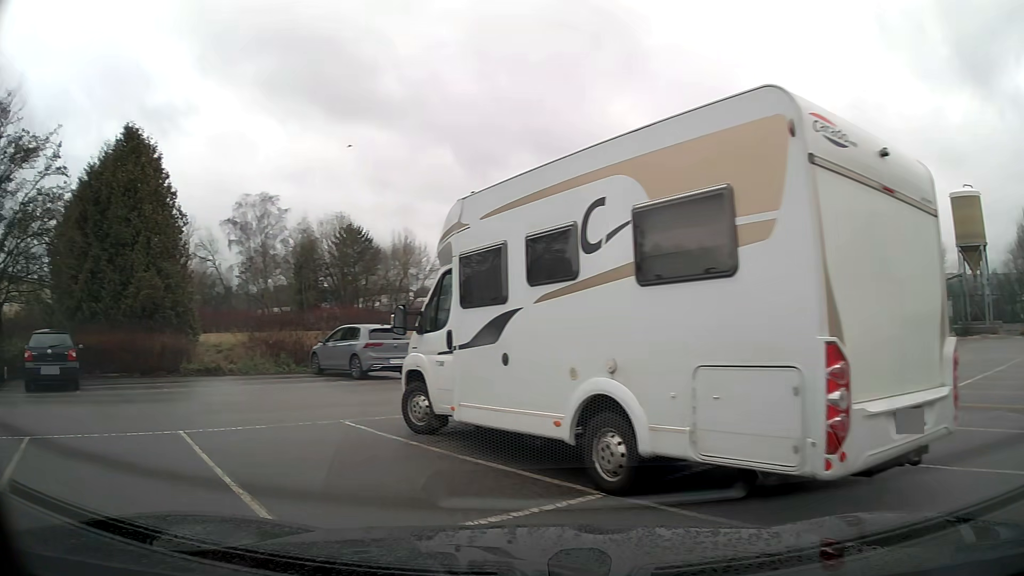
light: Day
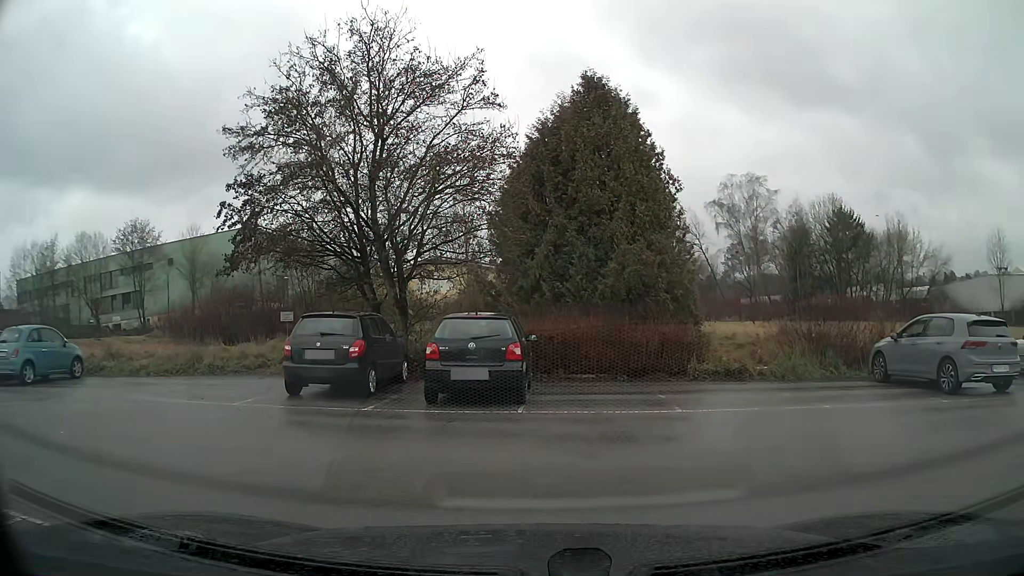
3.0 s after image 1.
(-2.2, +5.4) m; -34°
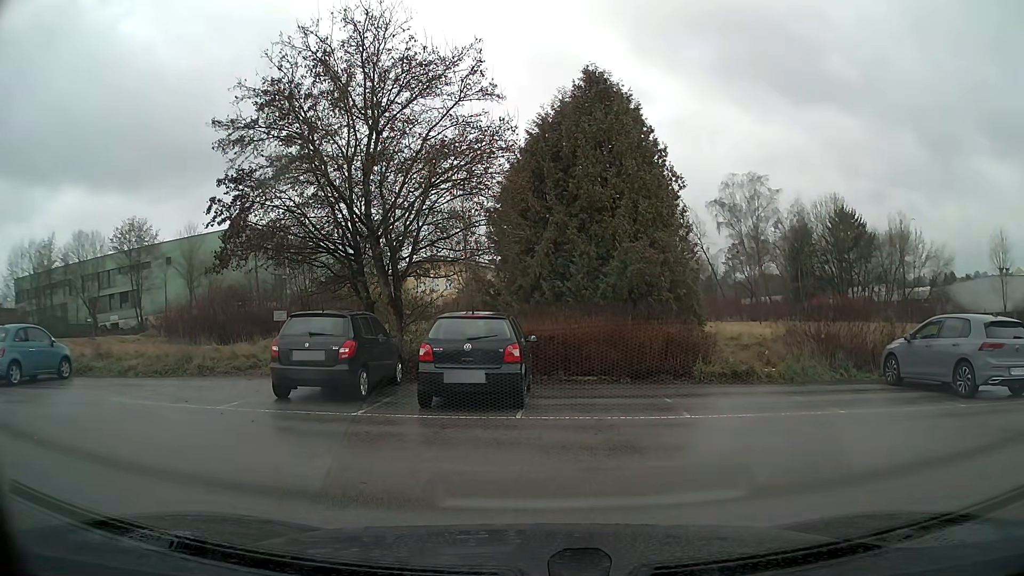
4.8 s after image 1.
(0.0, +0.6) m; 0°
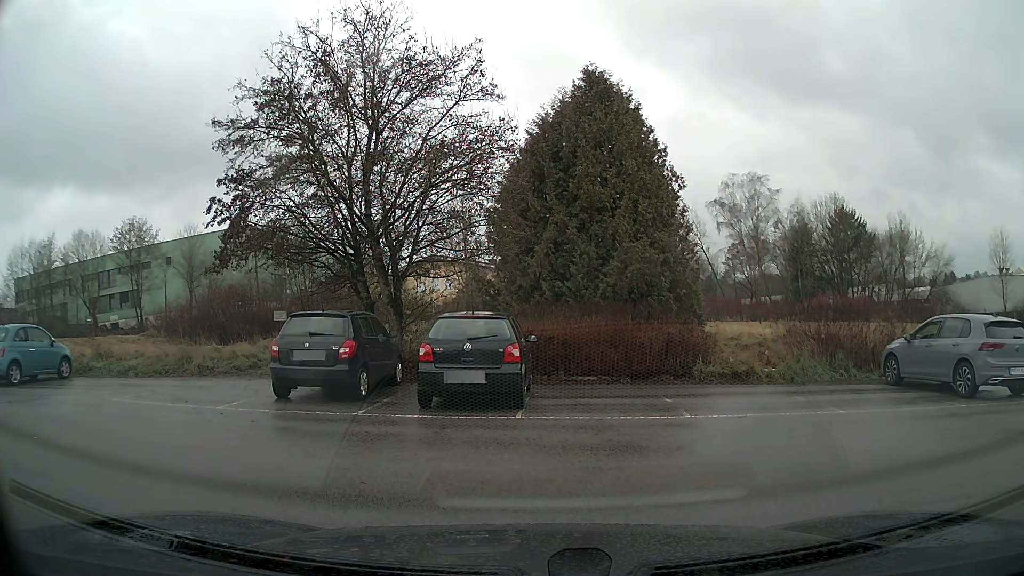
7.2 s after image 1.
(0.0, 0.0) m; 0°
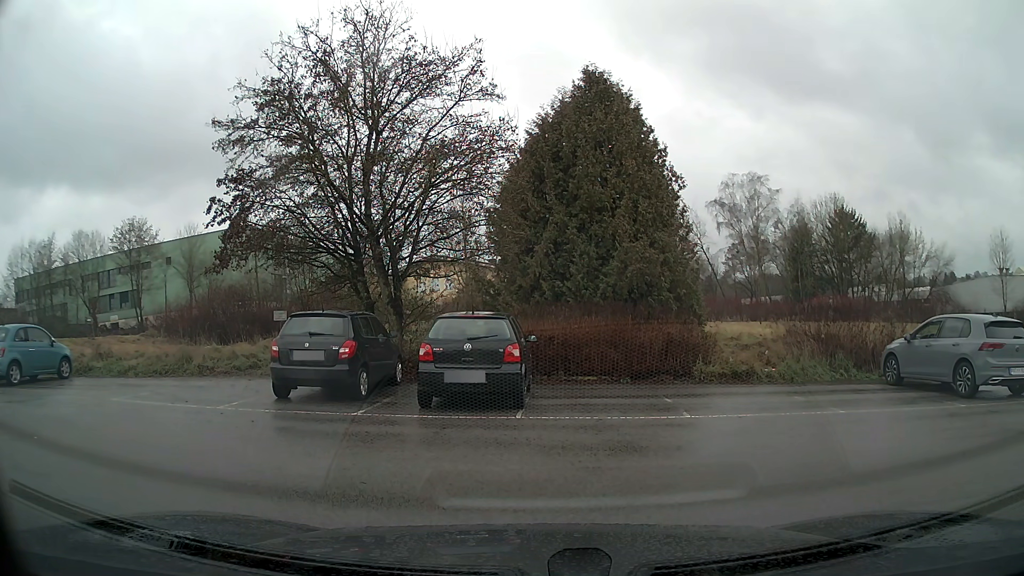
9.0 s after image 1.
(0.0, 0.0) m; 0°
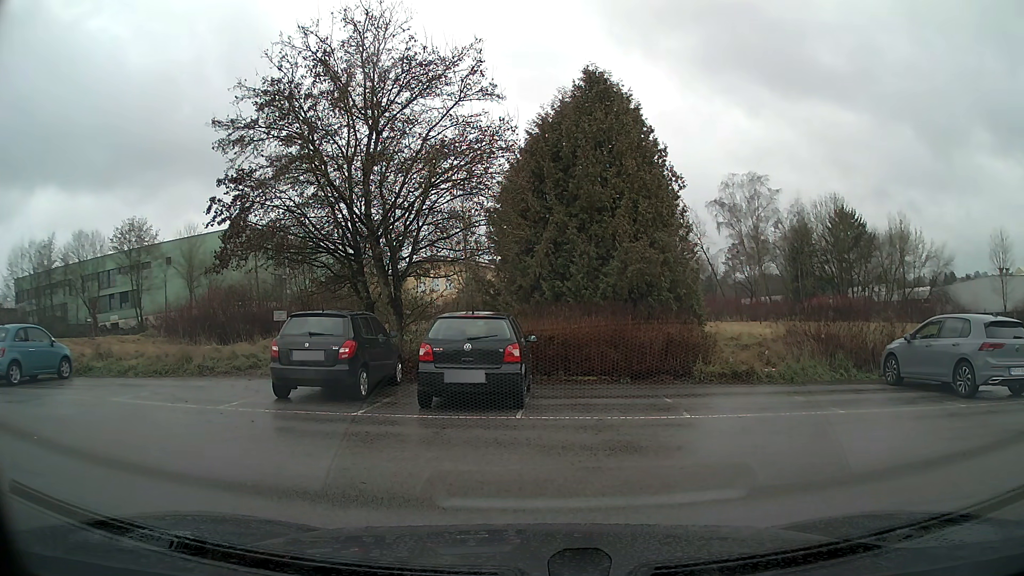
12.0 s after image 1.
(0.0, 0.0) m; 0°
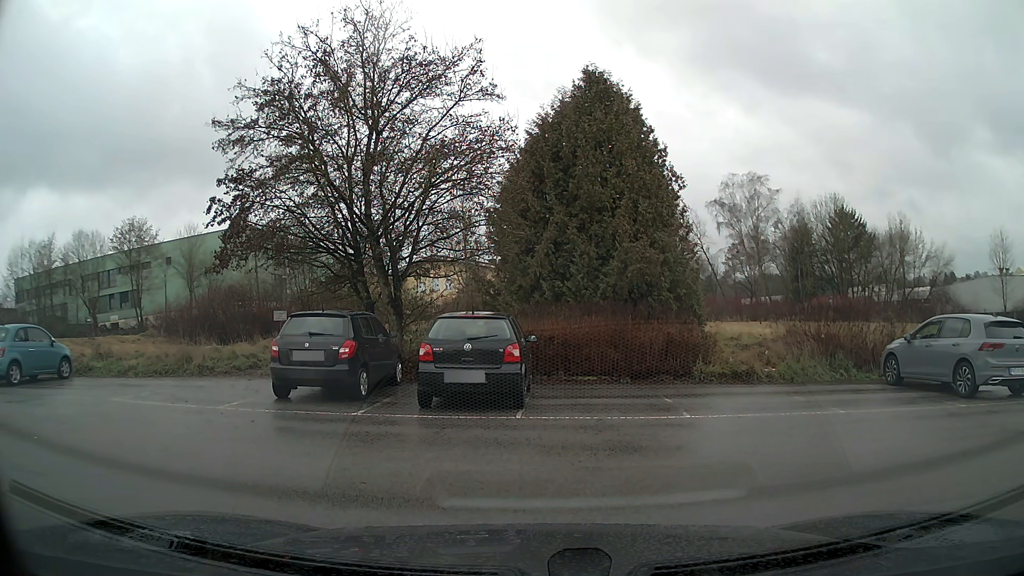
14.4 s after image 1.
(0.0, 0.0) m; 0°
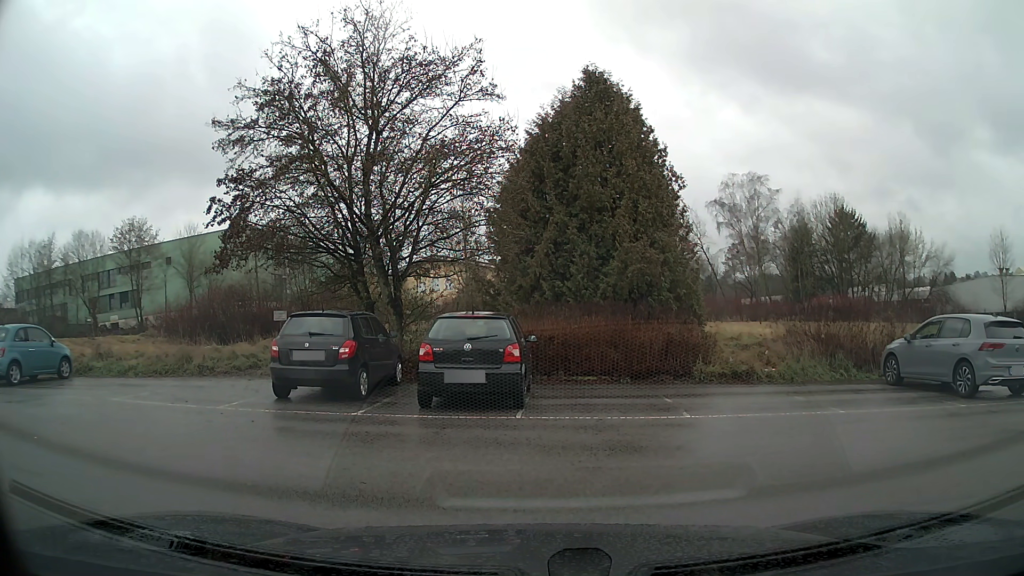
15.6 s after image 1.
(0.0, 0.0) m; 0°
